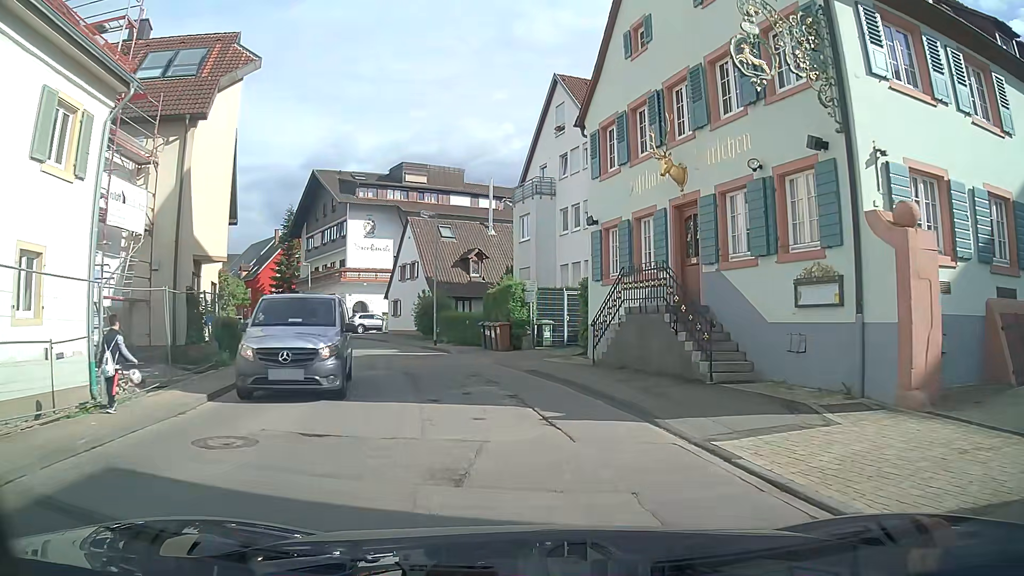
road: tertiary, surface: asphalt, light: Day
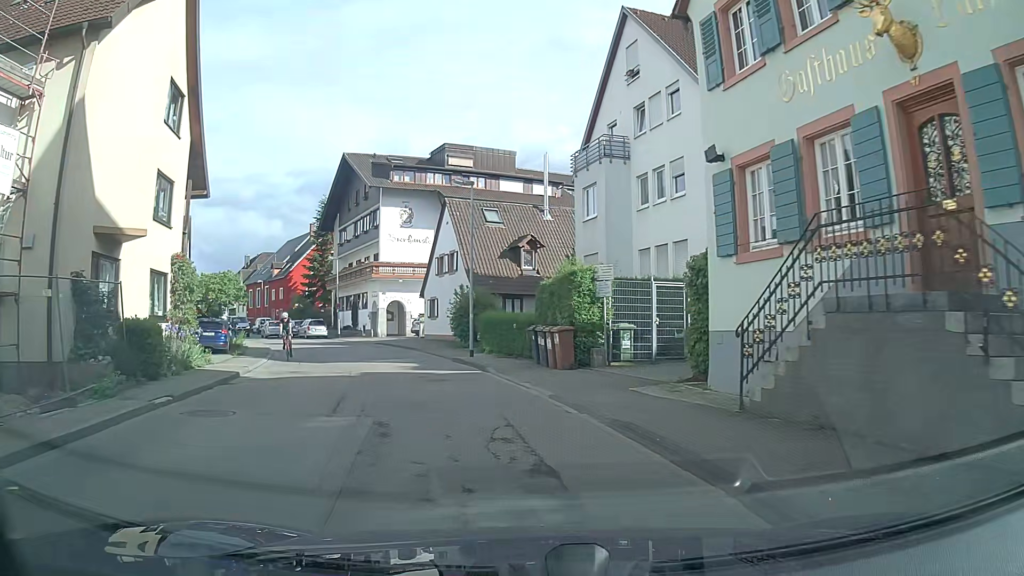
(-0.2, +8.1) m; -6°
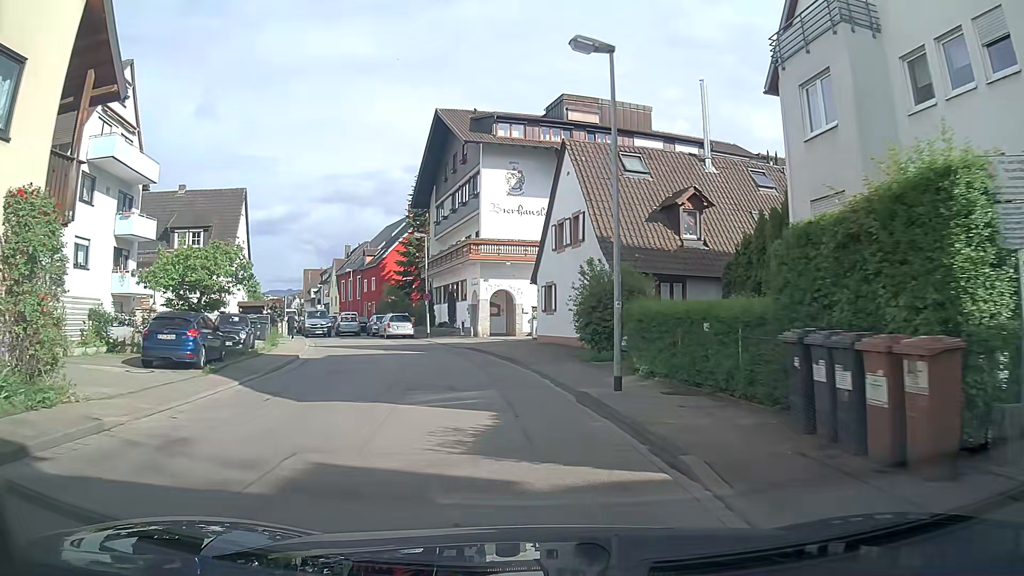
(-1.1, +12.0) m; -11°
